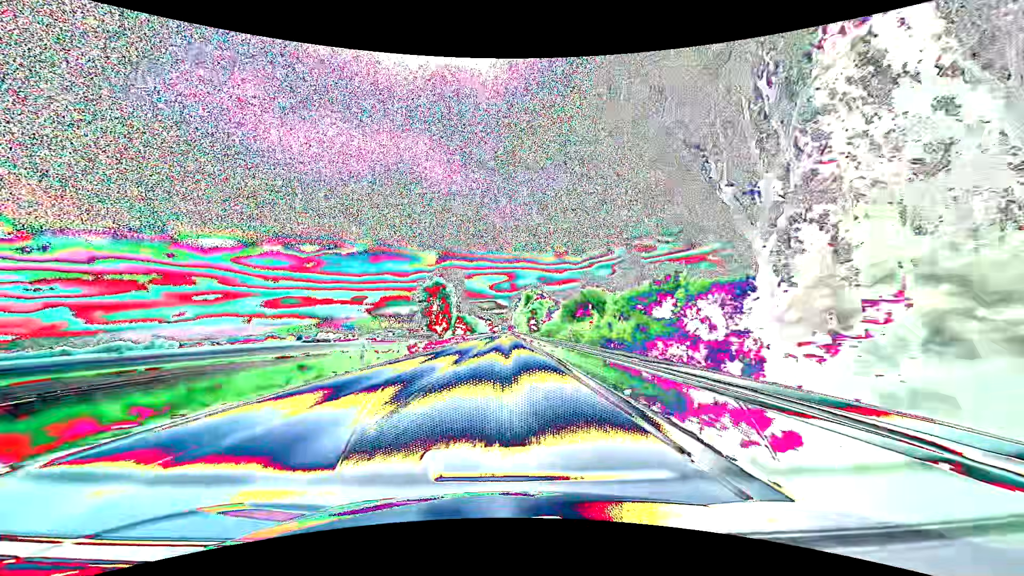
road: primary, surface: asphalt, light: Day
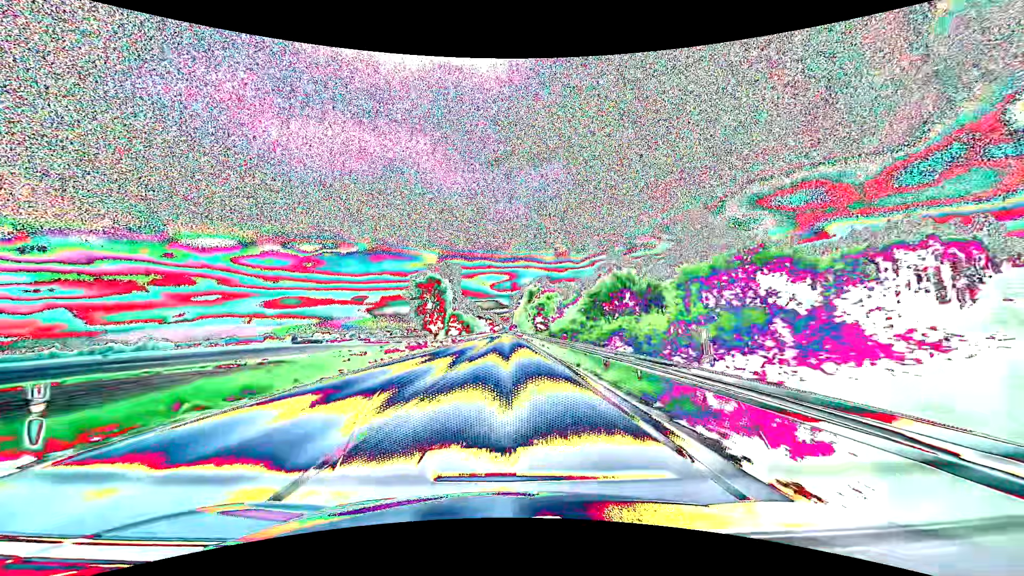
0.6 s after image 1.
(0.0, +15.8) m; 0°
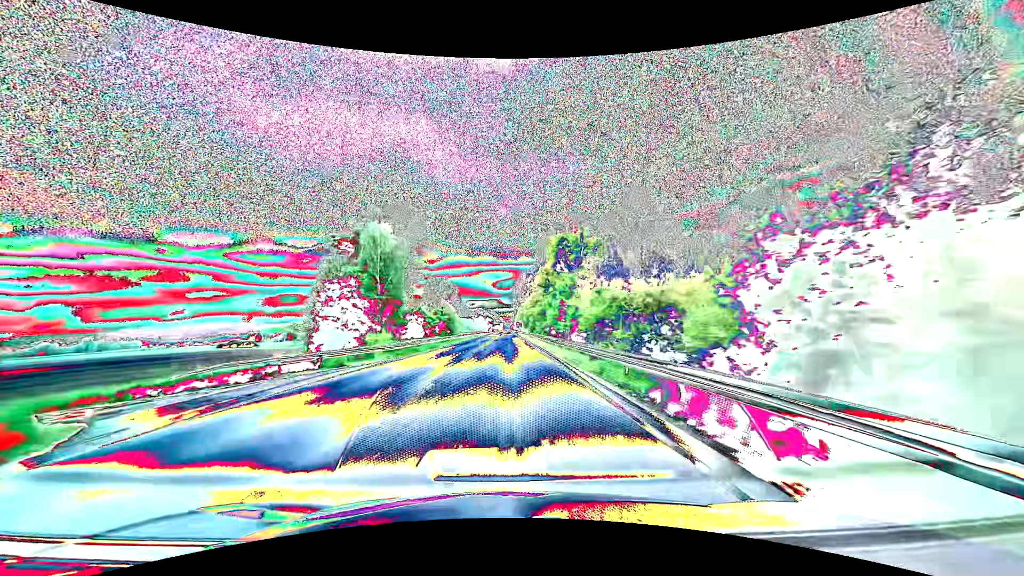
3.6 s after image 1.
(-0.3, +79.1) m; 0°
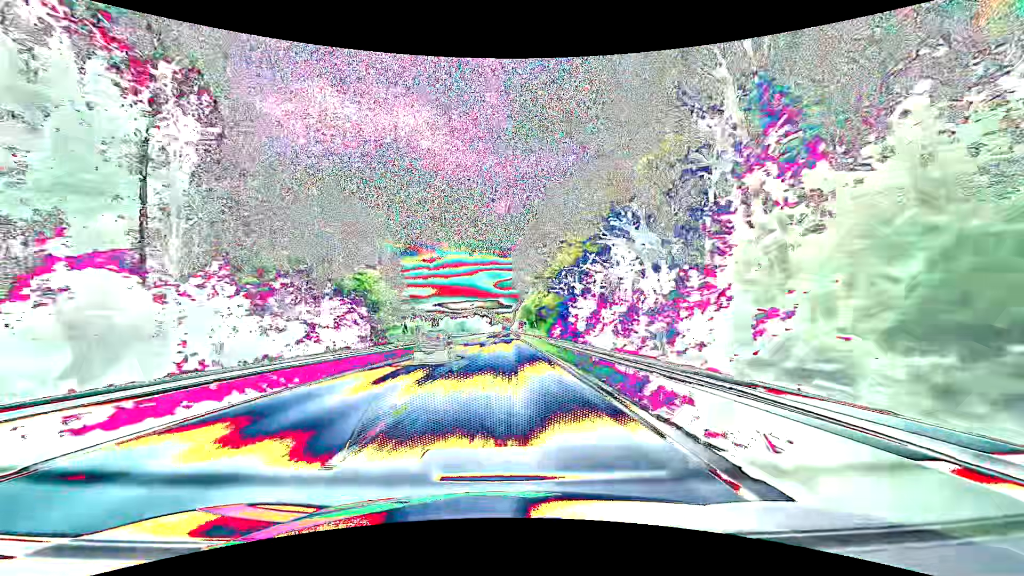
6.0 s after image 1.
(0.0, +63.3) m; 0°
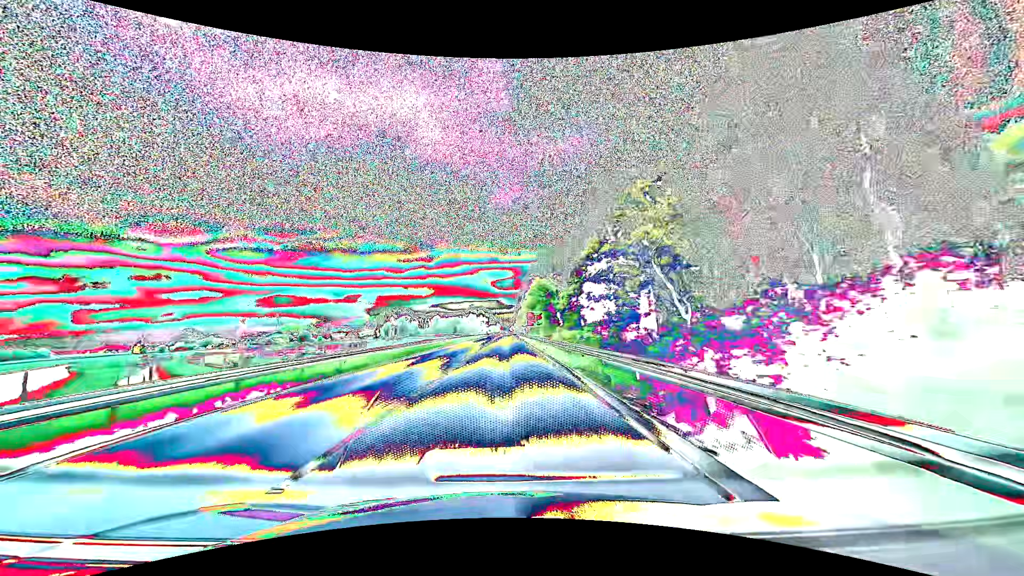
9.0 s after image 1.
(+0.7, +79.0) m; +1°
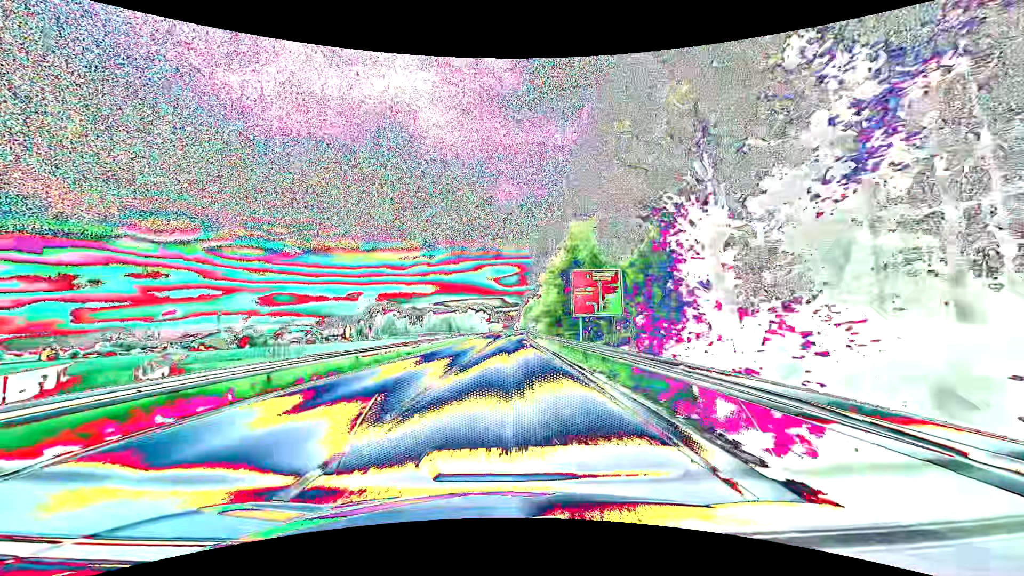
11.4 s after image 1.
(-0.7, +63.2) m; -1°
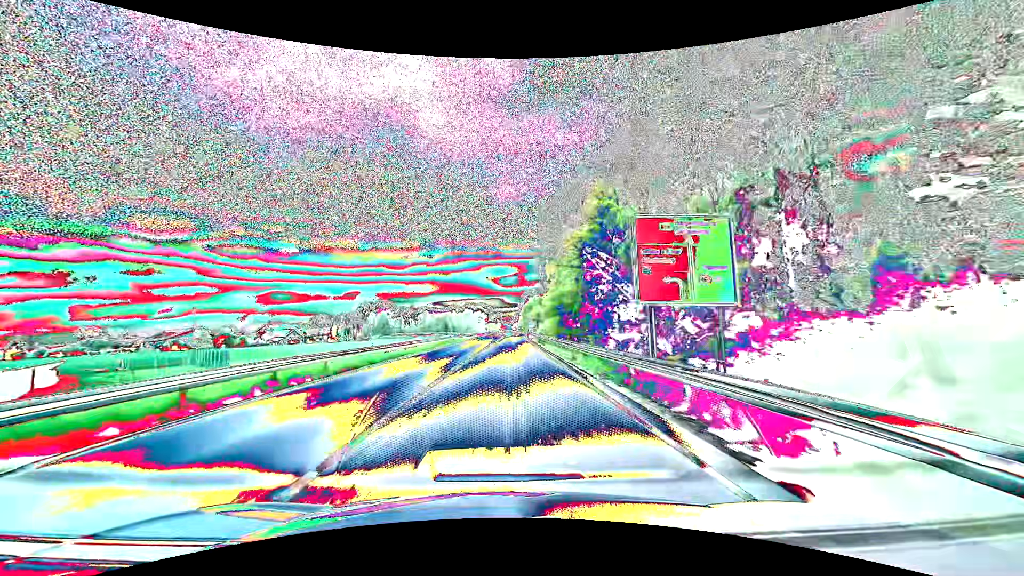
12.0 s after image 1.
(0.0, +15.8) m; 0°
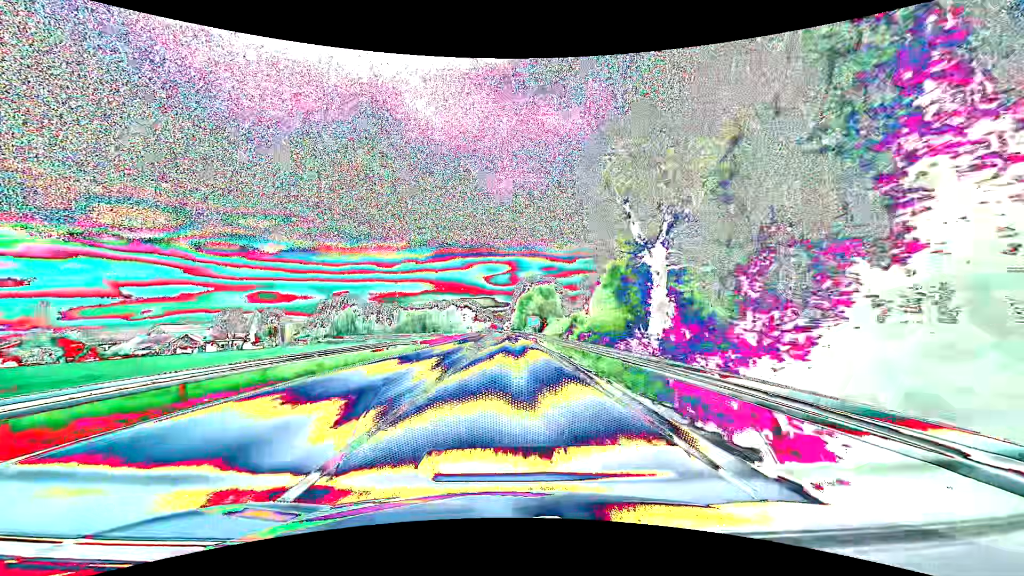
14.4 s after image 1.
(+0.3, +63.2) m; +1°
(0, +10) (0, +20) (0, +30) (0, +40) (+1, +50) (+1, +60) (+1, +70) (+1, +80) (+1, +90) (+1, +100) m
